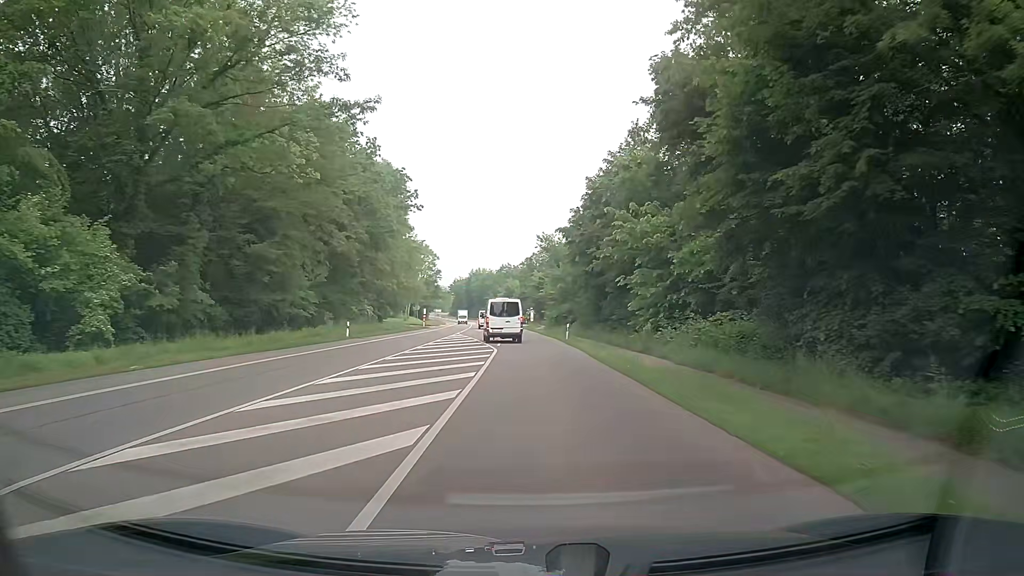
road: secondary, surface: asphalt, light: Day
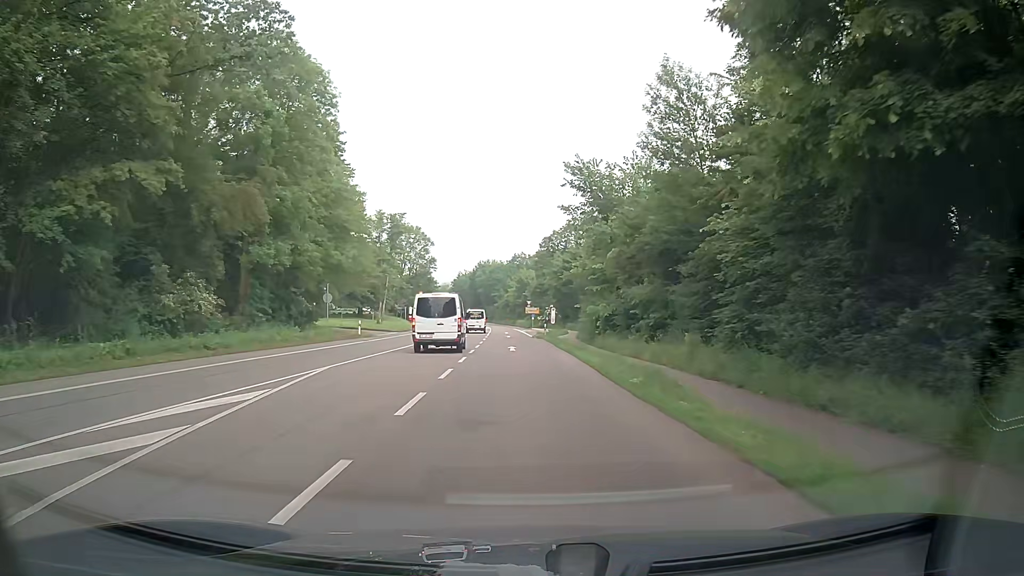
(-0.3, +42.2) m; -1°
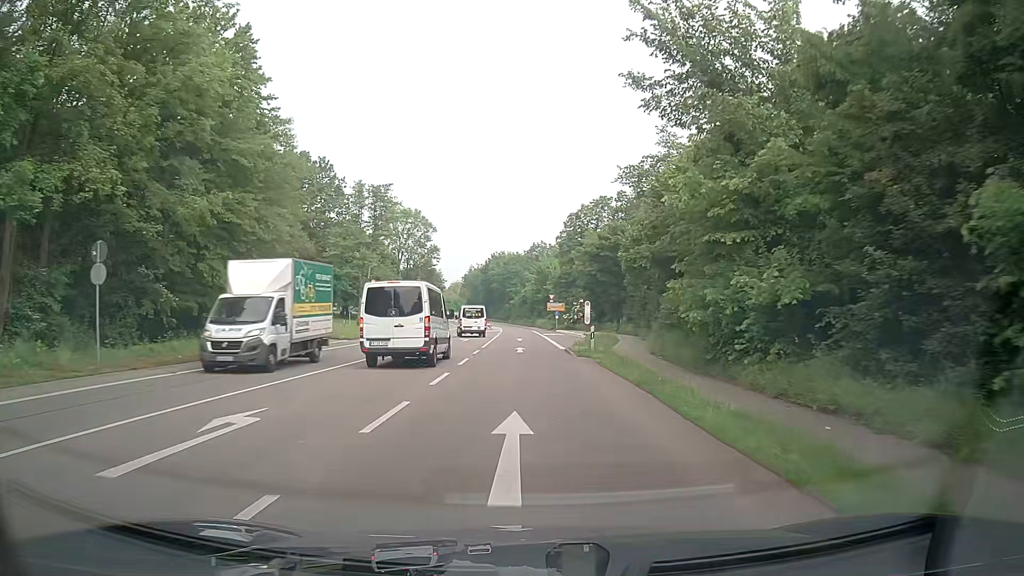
(-0.6, +25.5) m; -2°
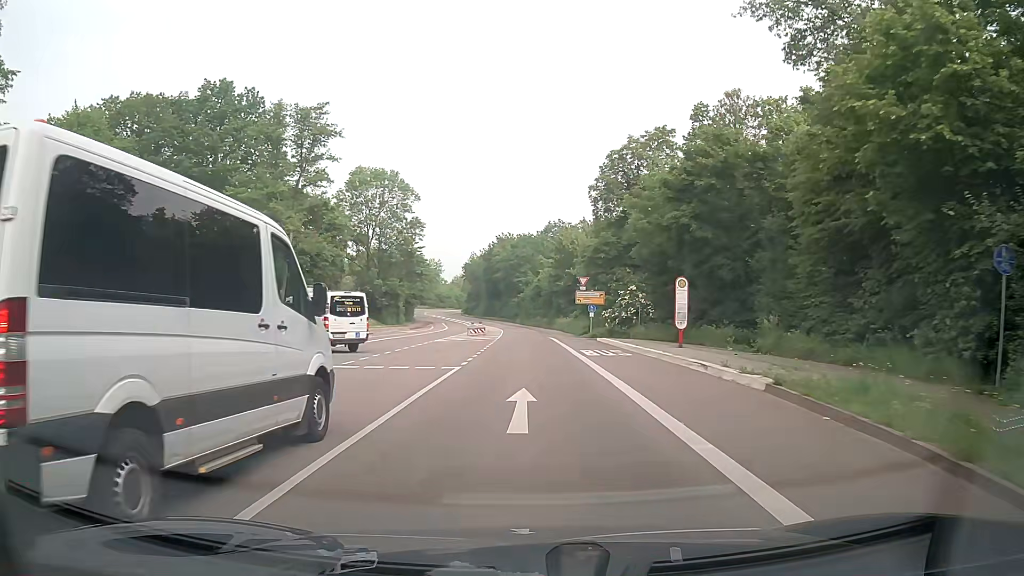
(-0.3, +34.3) m; -1°
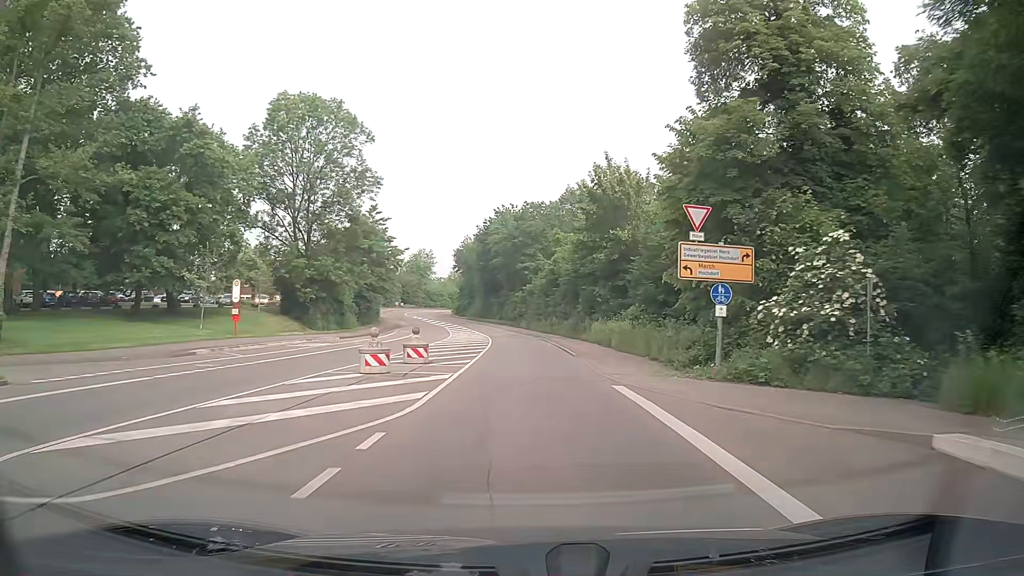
(-0.3, +34.6) m; -1°
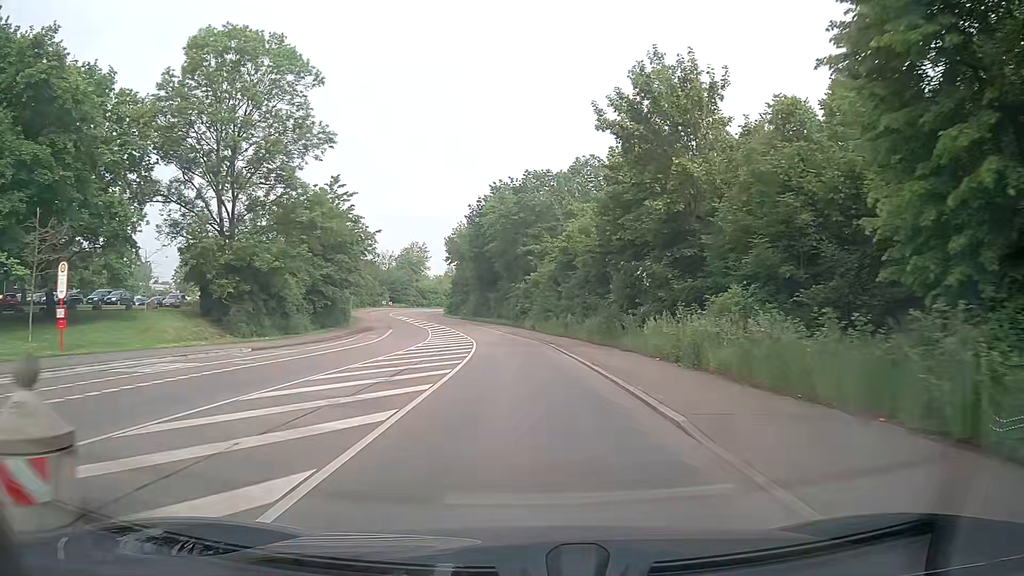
(+0.1, +17.4) m; 0°
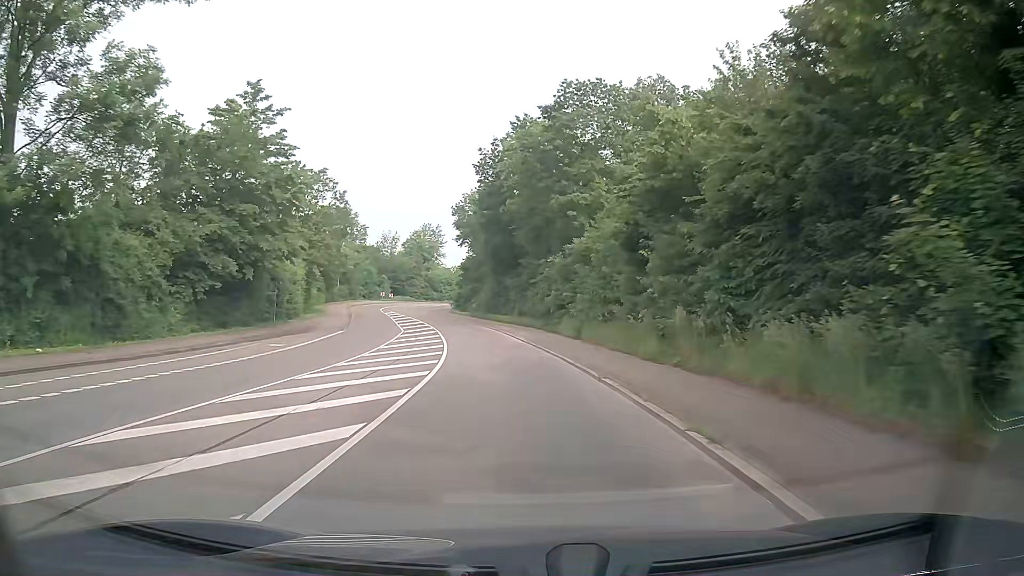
(-0.6, +26.1) m; -3°
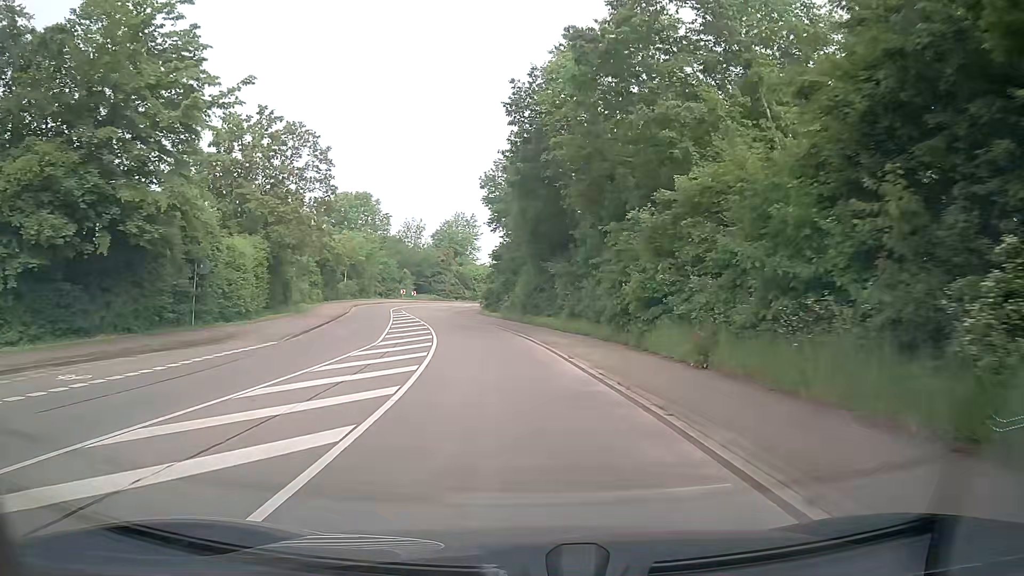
(-0.5, +16.7) m; -4°
(0, +10) (-1, +20) (-2, +30) (-4, +40) (-6, +49) (-9, +59) (-10, +69) (-9, +79) (-5, +88) (+2, +95) m
